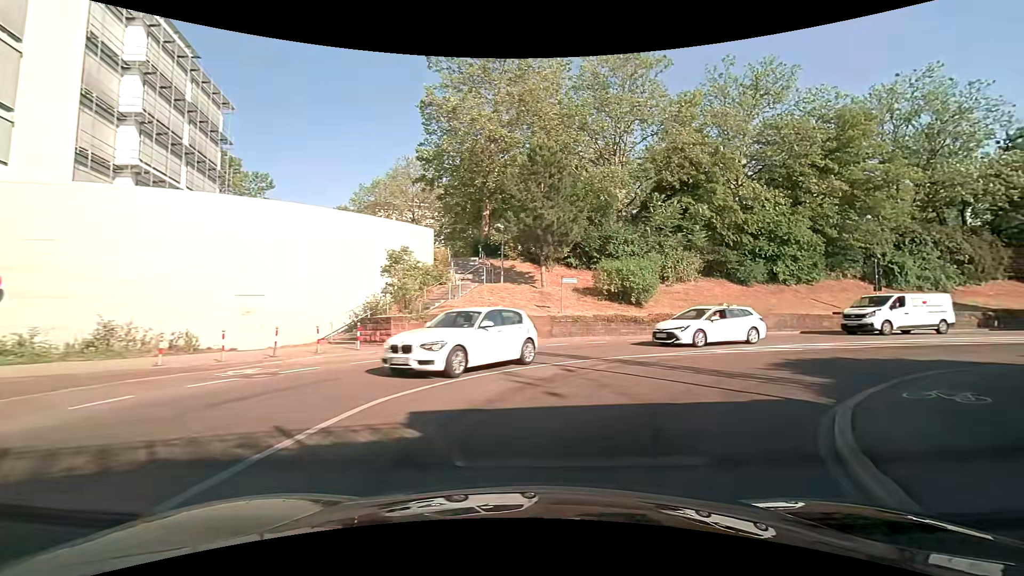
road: secondary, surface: asphalt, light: Day
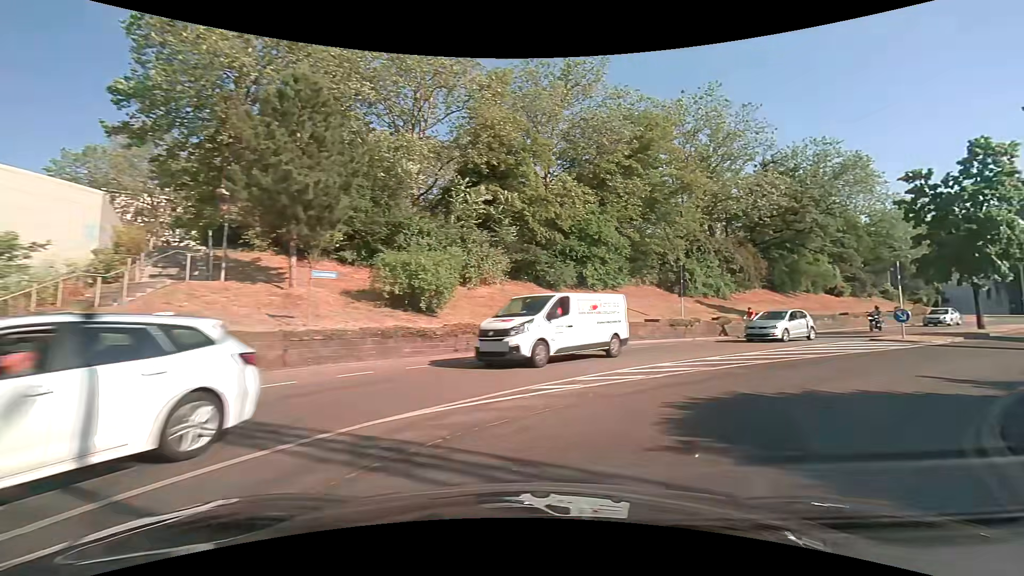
(+1.6, +7.7) m; +23°
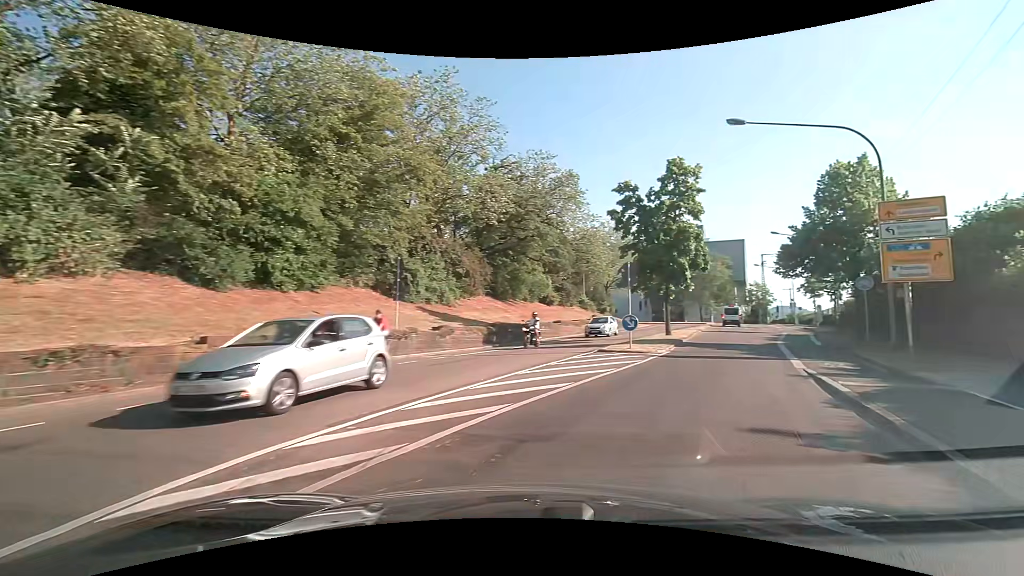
(+2.0, +7.3) m; +31°
